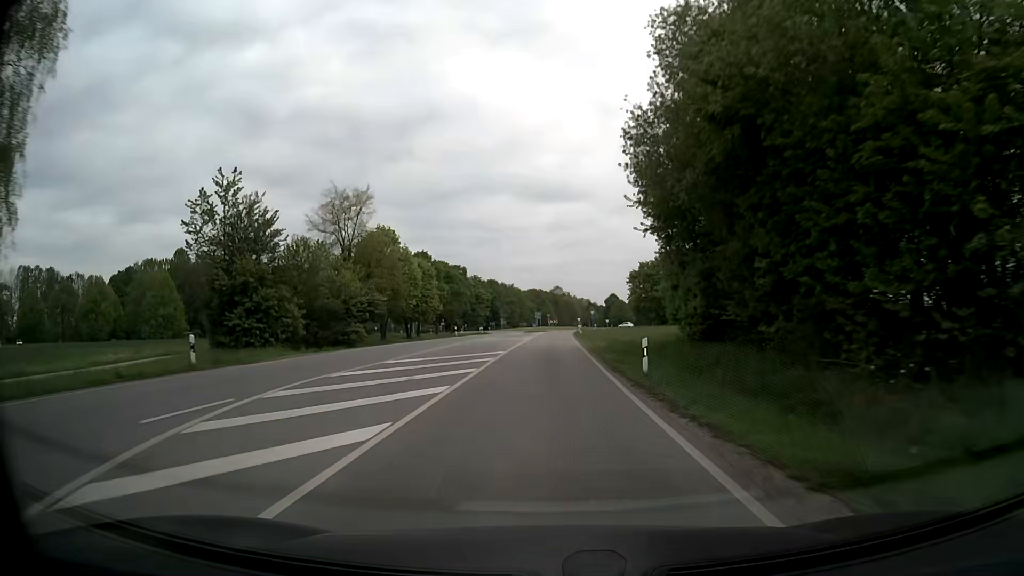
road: secondary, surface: asphalt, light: Day
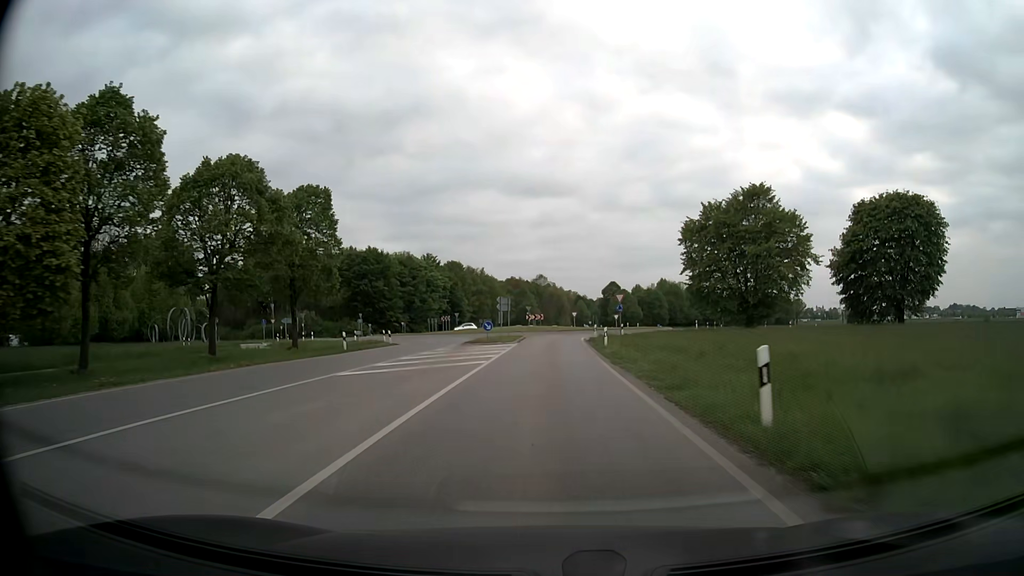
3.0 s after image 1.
(+0.4, +58.3) m; +1°
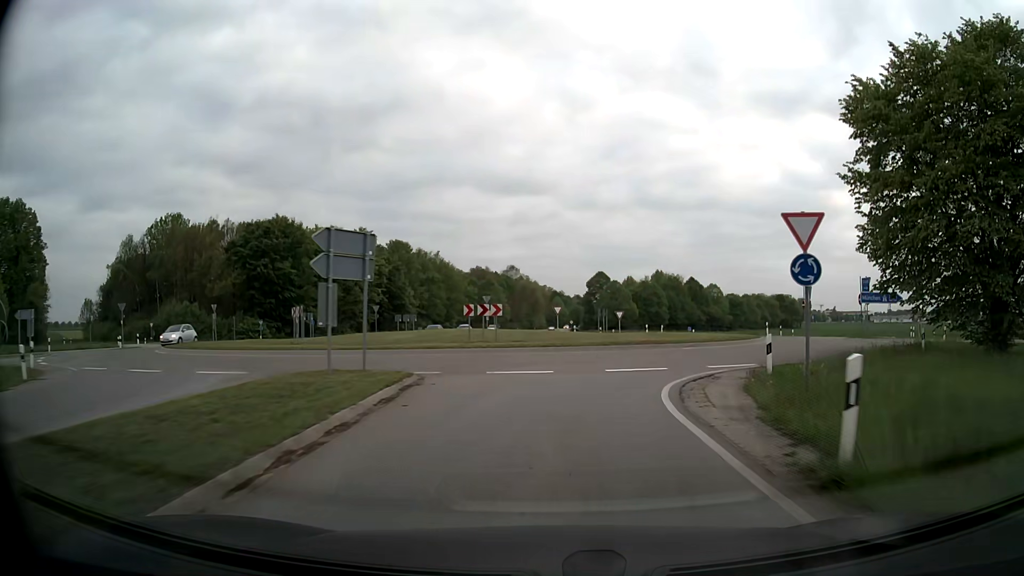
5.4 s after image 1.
(+0.2, +38.9) m; +2°
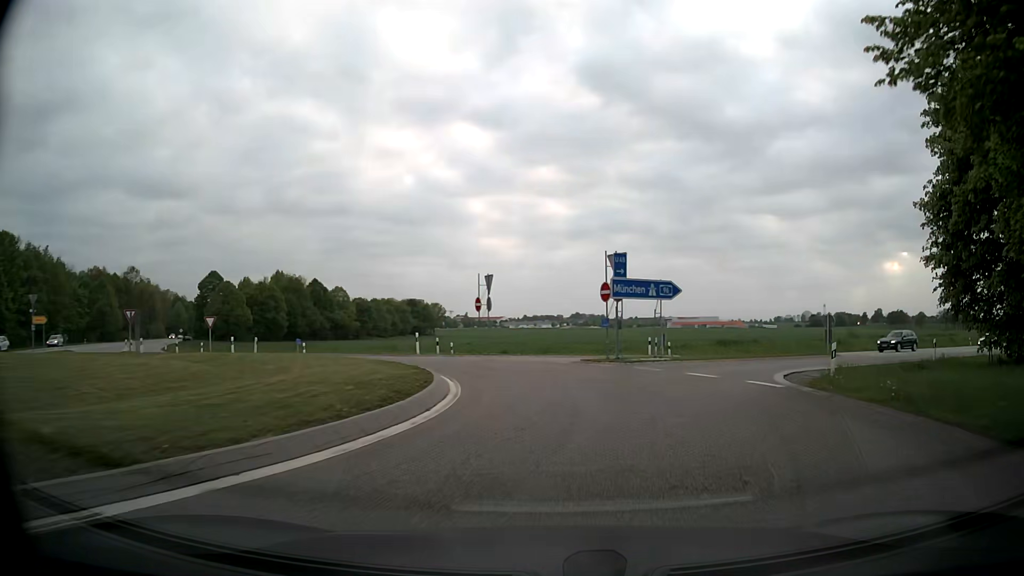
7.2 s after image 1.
(+4.8, +21.1) m; +32°
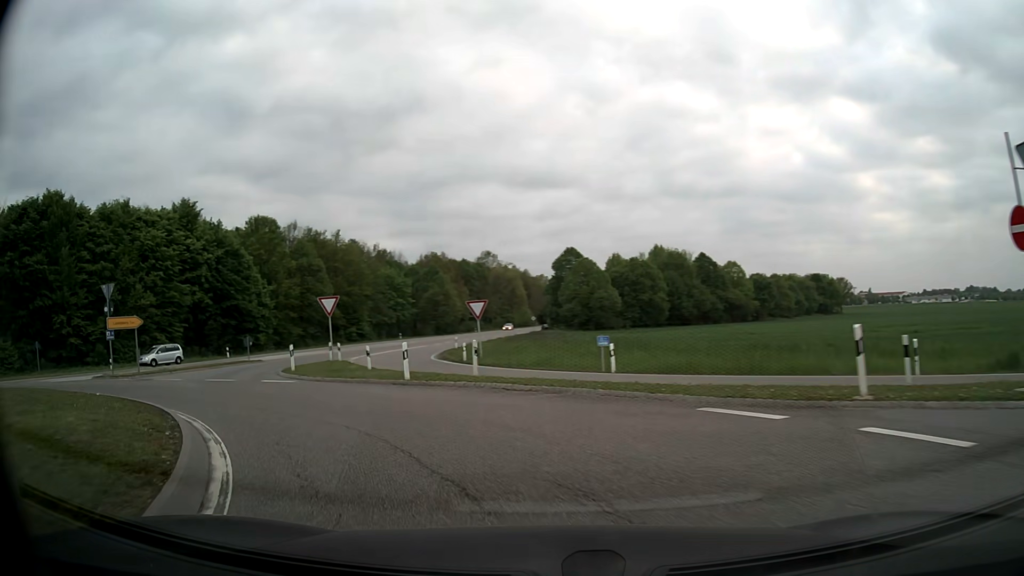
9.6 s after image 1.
(-3.7, +24.2) m; -32°
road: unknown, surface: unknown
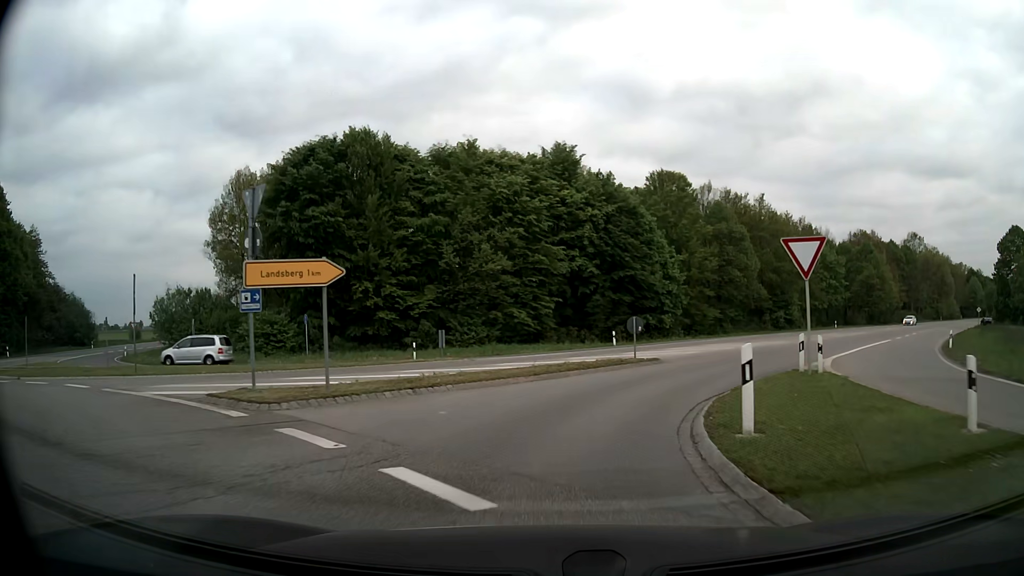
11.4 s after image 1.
(-6.9, +17.6) m; -37°
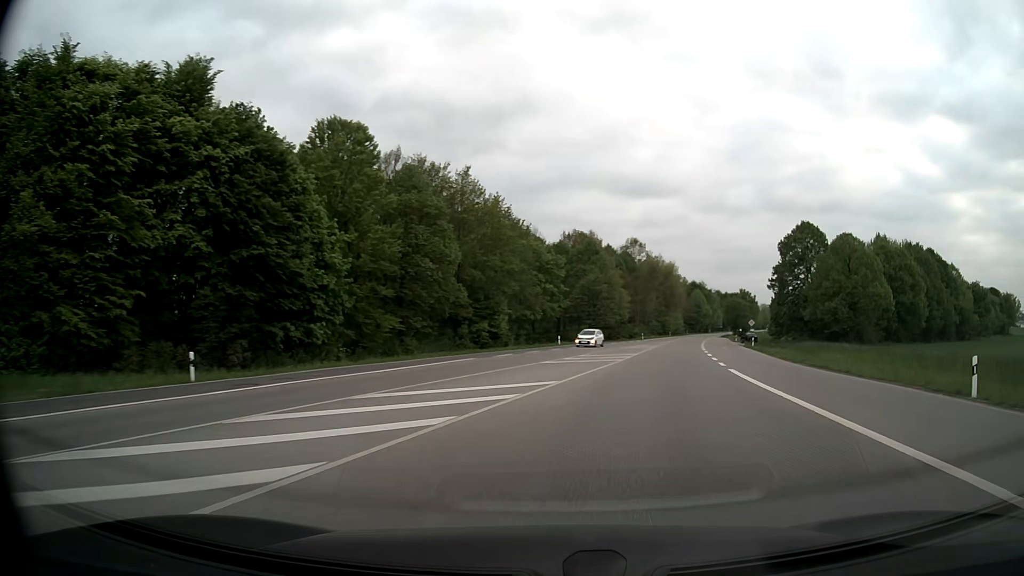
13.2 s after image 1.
(+5.0, +23.5) m; +26°
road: secondary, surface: asphalt
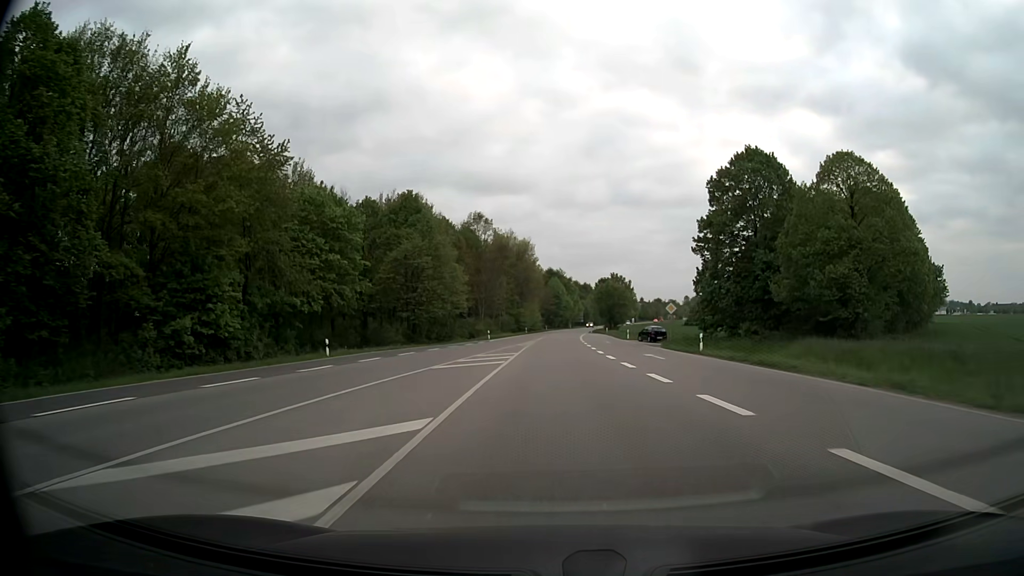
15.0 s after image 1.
(+5.3, +32.8) m; +14°
(0, +10) (0, +20) (0, +30) (0, +40) (+1, +50) (+1, +60) (+1, +70) (+2, +80) (+3, +90) (+3, +100) m
